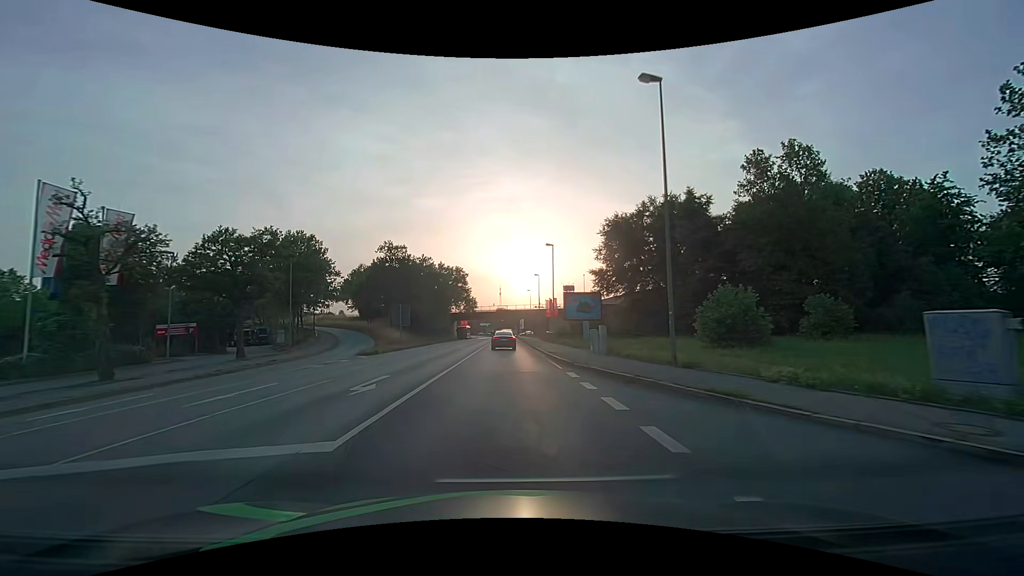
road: primary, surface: asphalt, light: Day
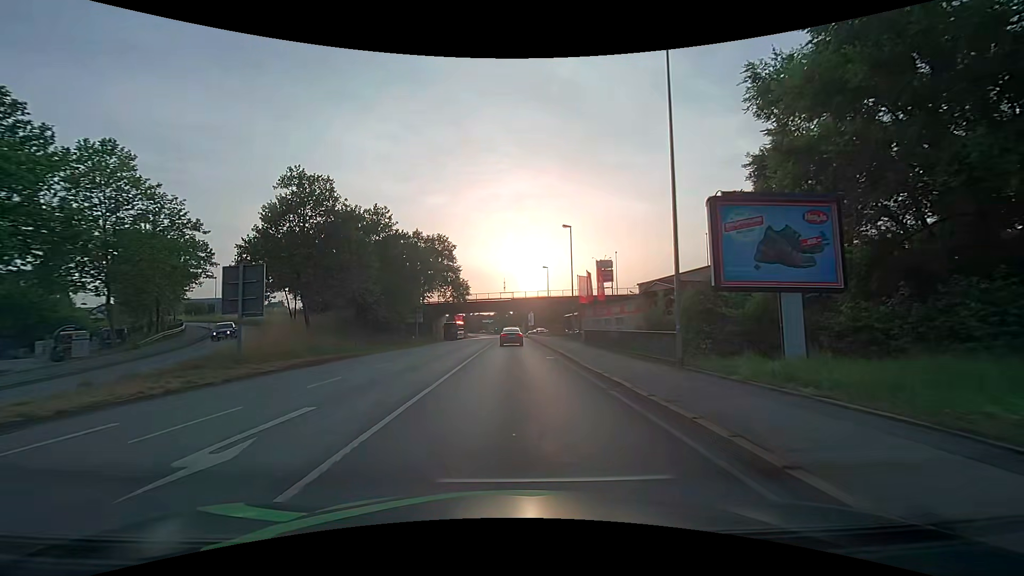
(-0.3, +36.3) m; -1°
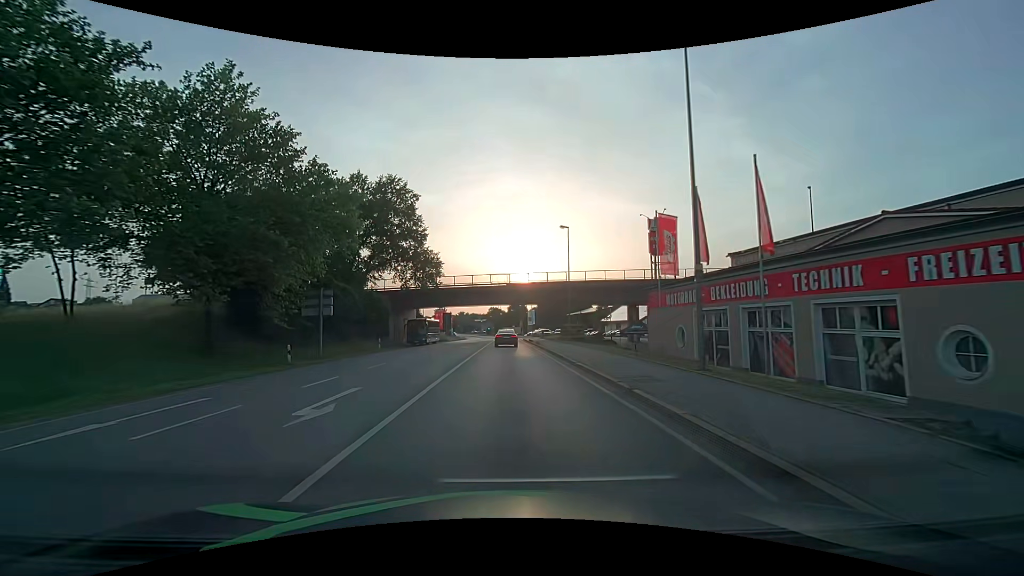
(+0.1, +29.9) m; 0°
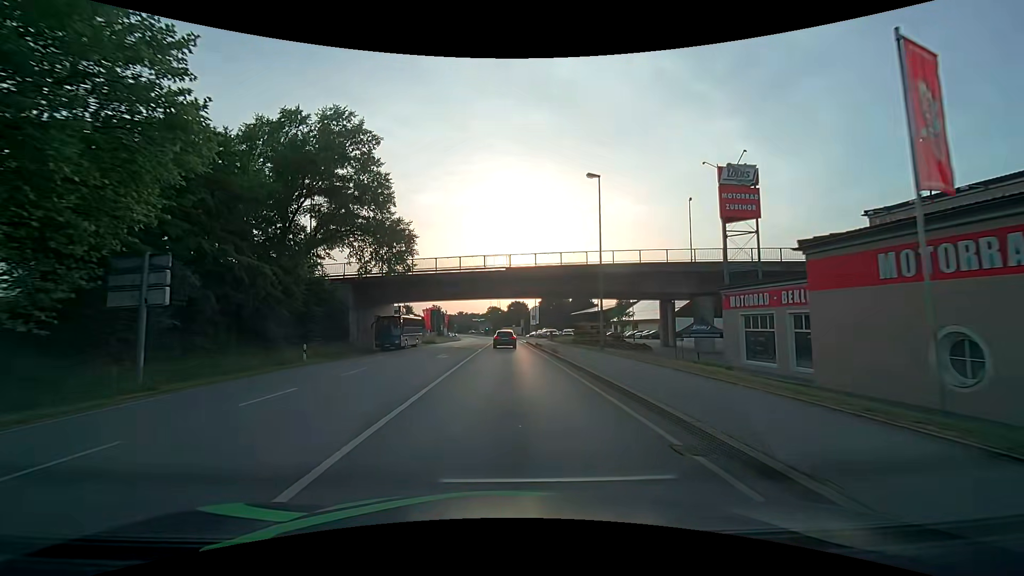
(0.0, +15.1) m; 0°
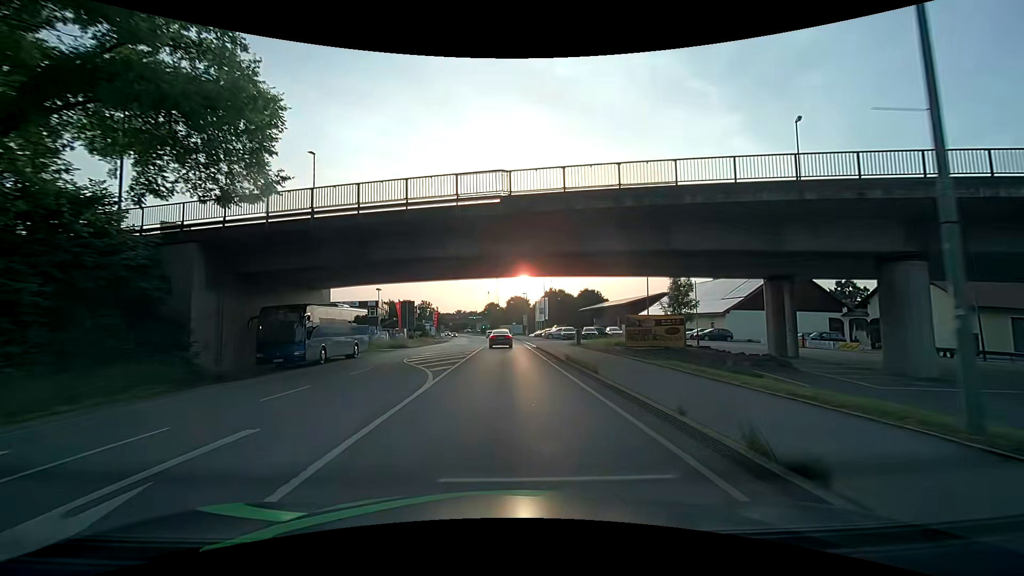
(0.0, +22.8) m; 0°
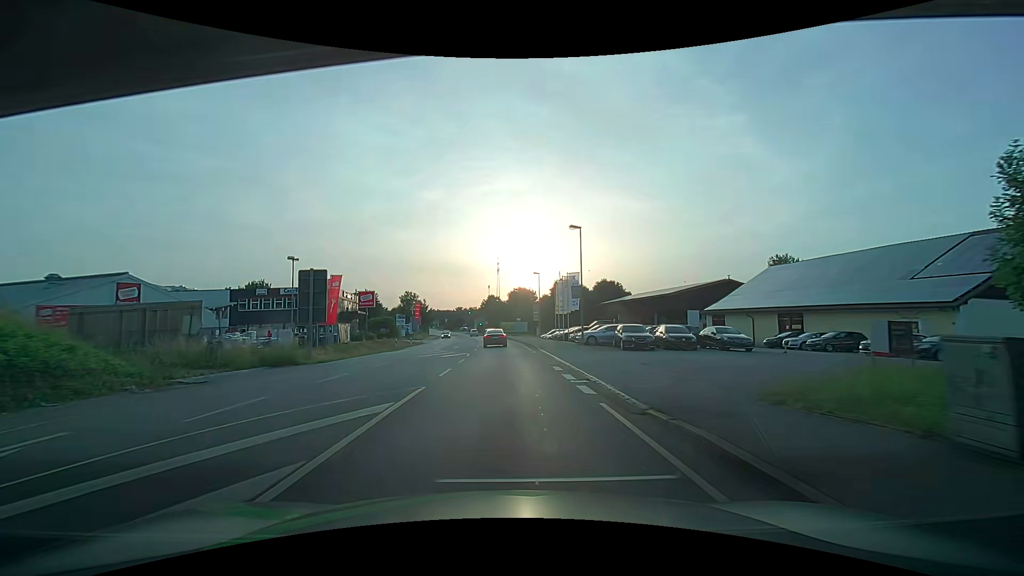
(0.0, +30.6) m; 0°
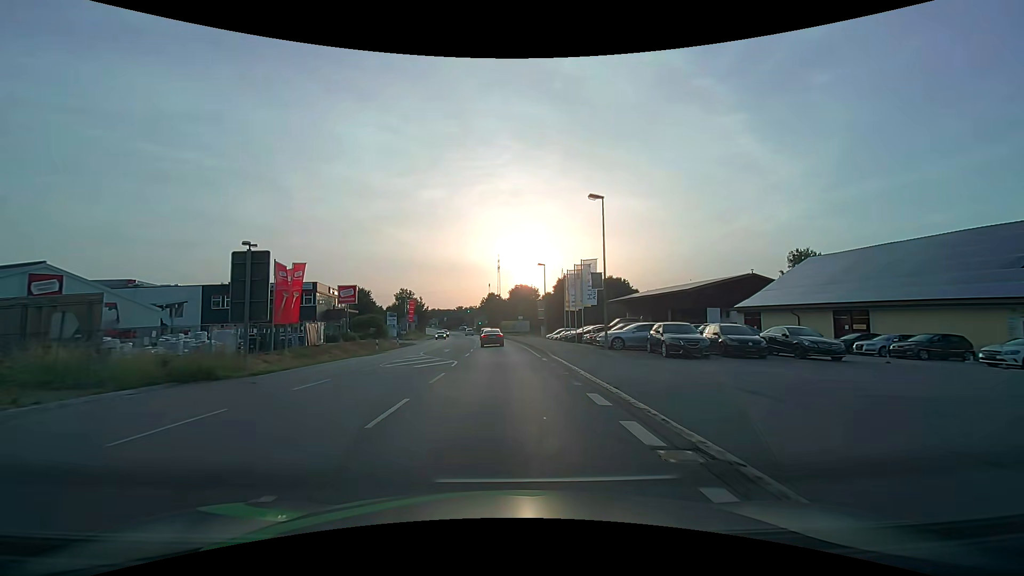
(-0.1, +7.7) m; -1°
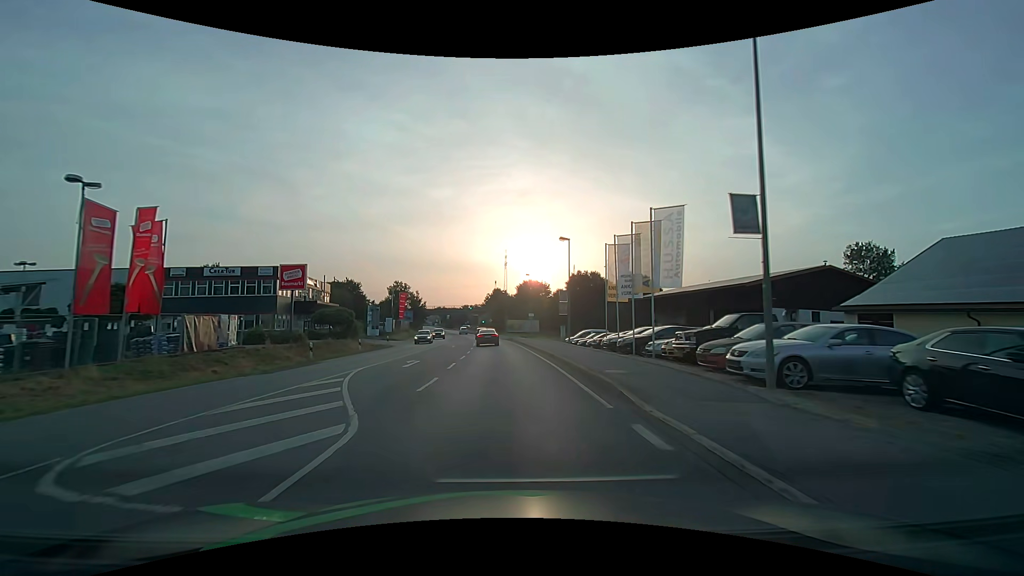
(0.0, +15.3) m; 0°
(0, +10) (0, +20) (0, +30) (-1, +40) (-1, +50) (-2, +60) (-3, +70) (-4, +80) (-5, +90) (-6, +100) m
